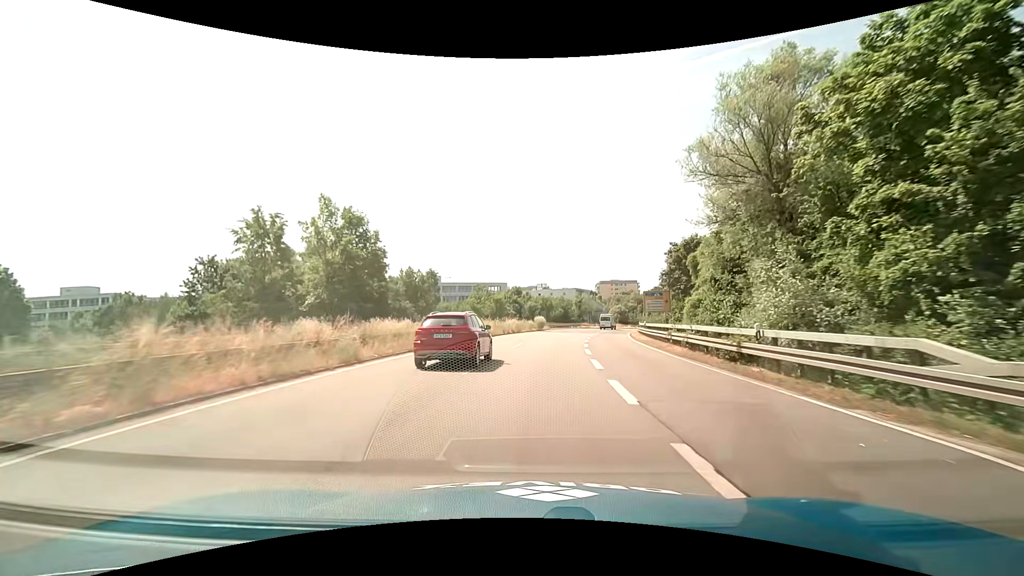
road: trunk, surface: asphalt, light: Day
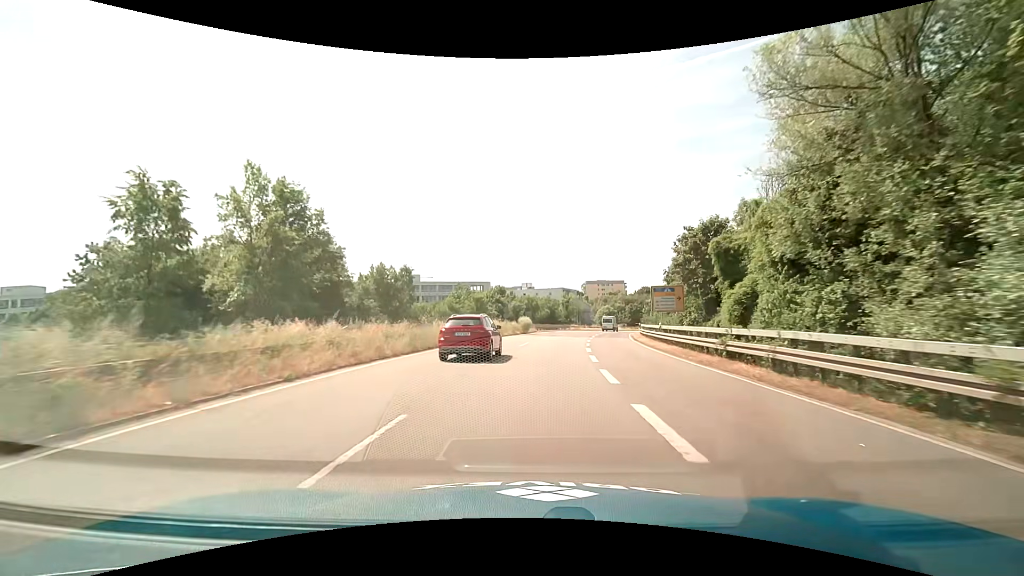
(+0.2, +9.1) m; +2°
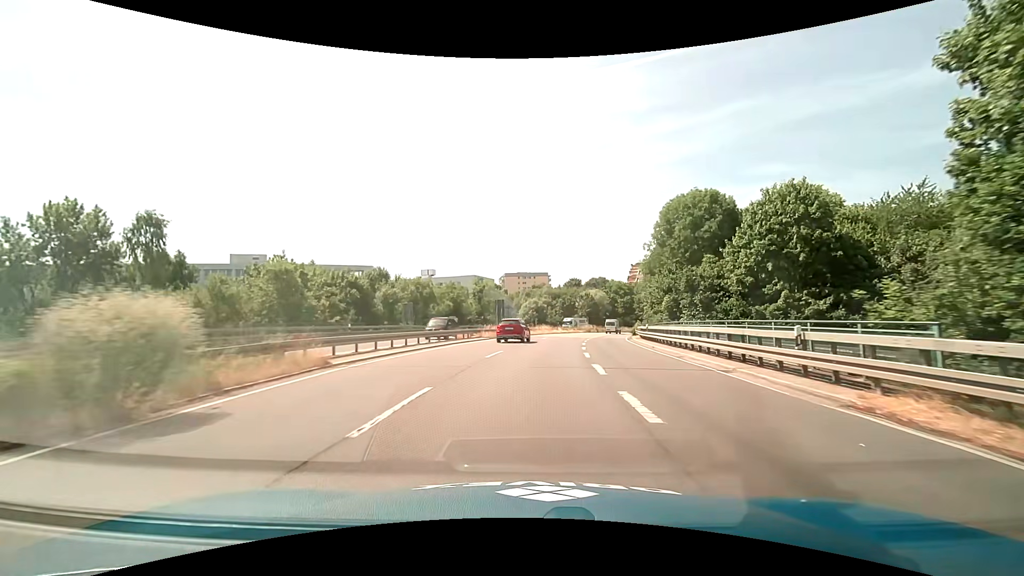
(+3.5, +45.6) m; +9°
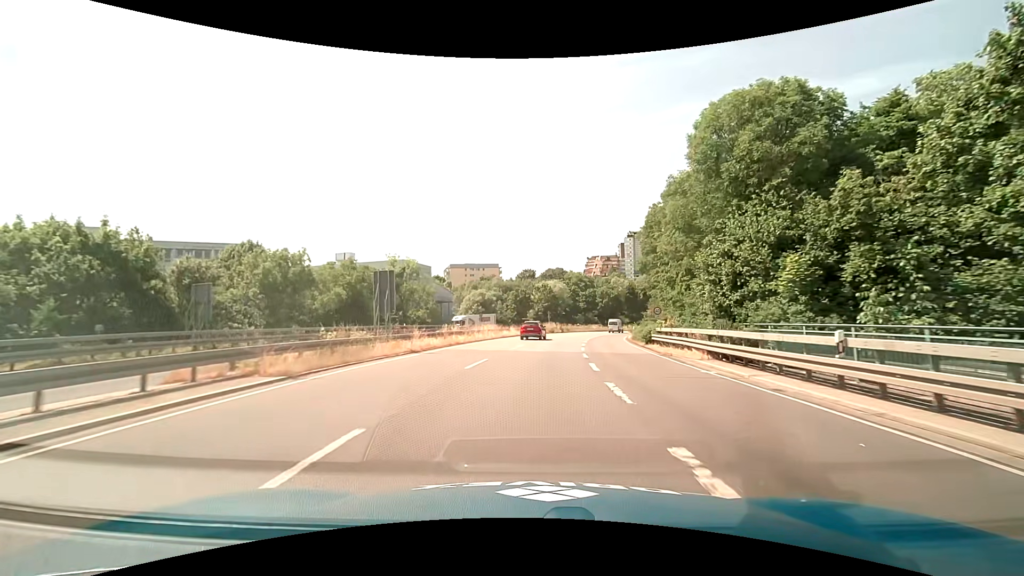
(+1.3, +27.5) m; +6°
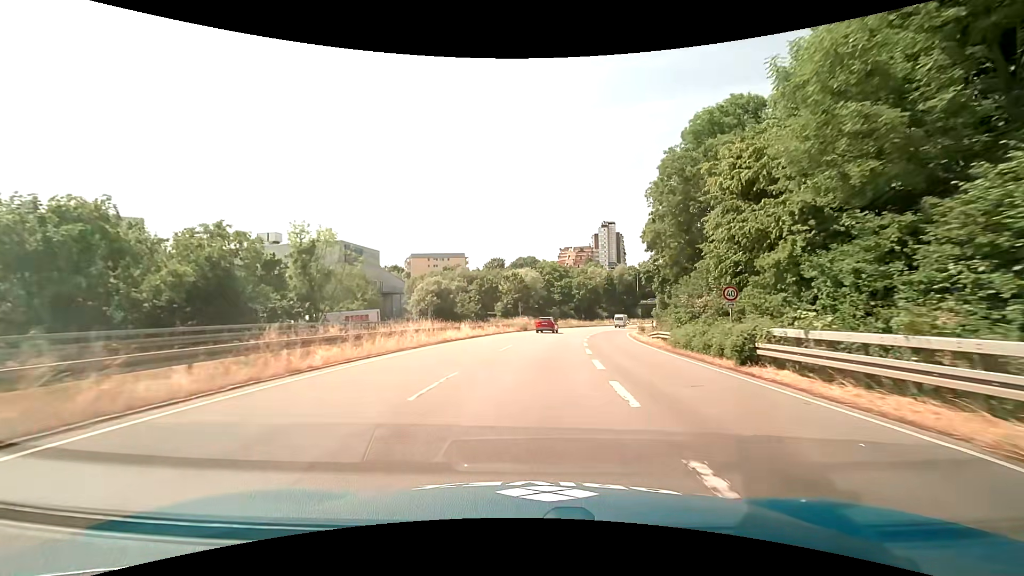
(+0.5, +18.4) m; +3°
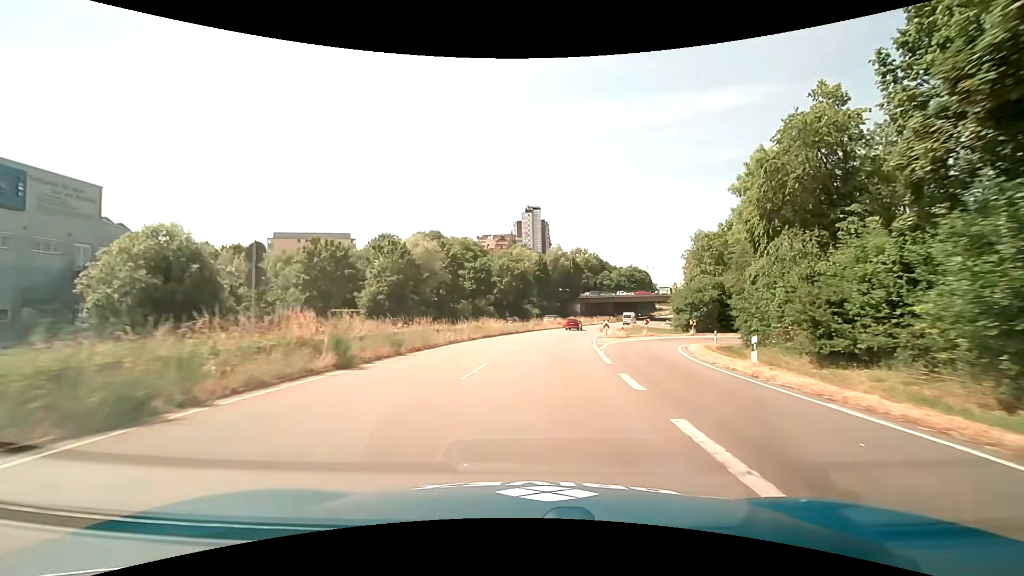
(+3.6, +46.1) m; +9°
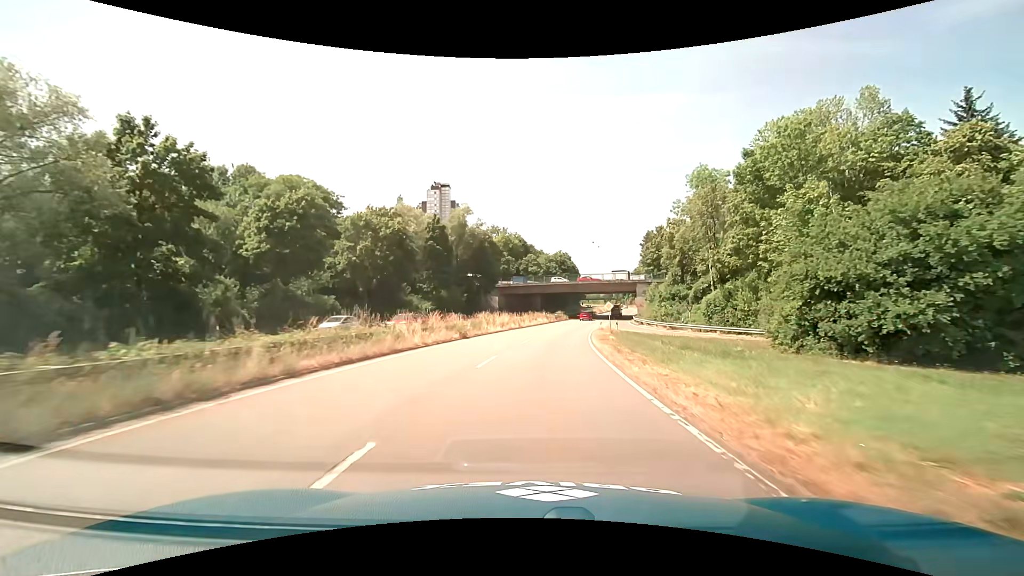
(+3.8, +45.8) m; +10°
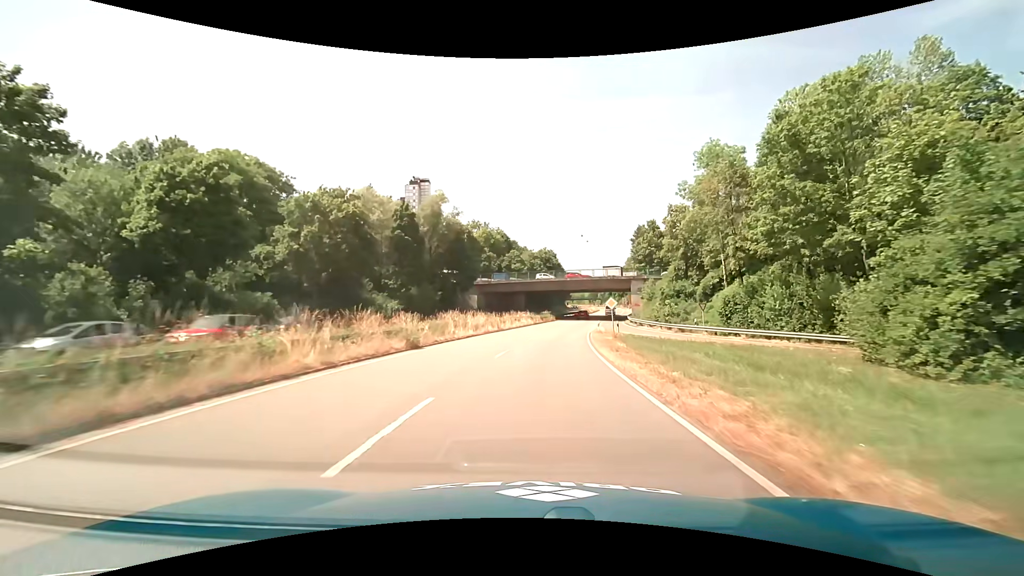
(+0.2, +9.2) m; +2°
